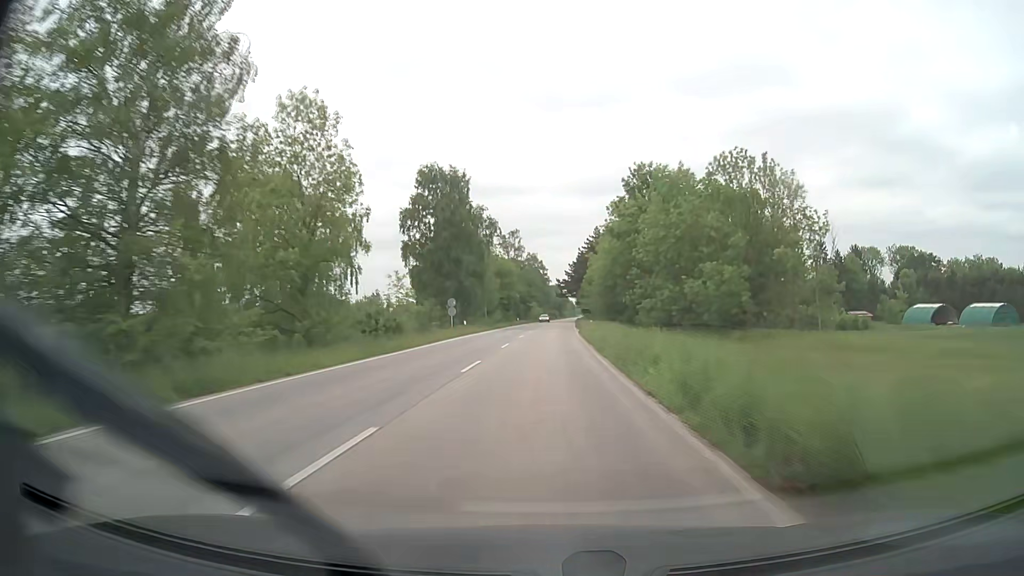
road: secondary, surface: asphalt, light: Day
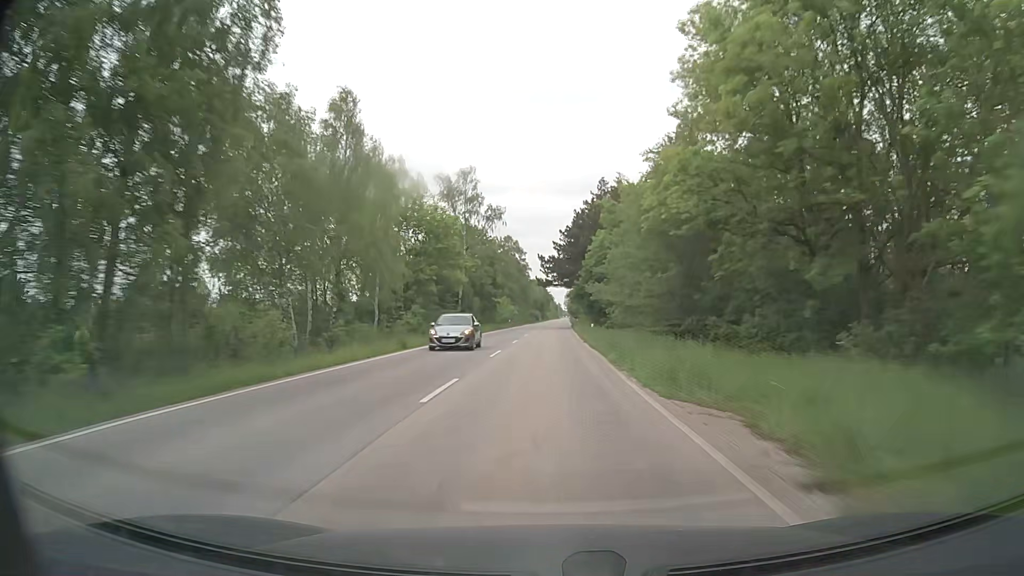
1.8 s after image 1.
(+0.6, +53.4) m; +1°
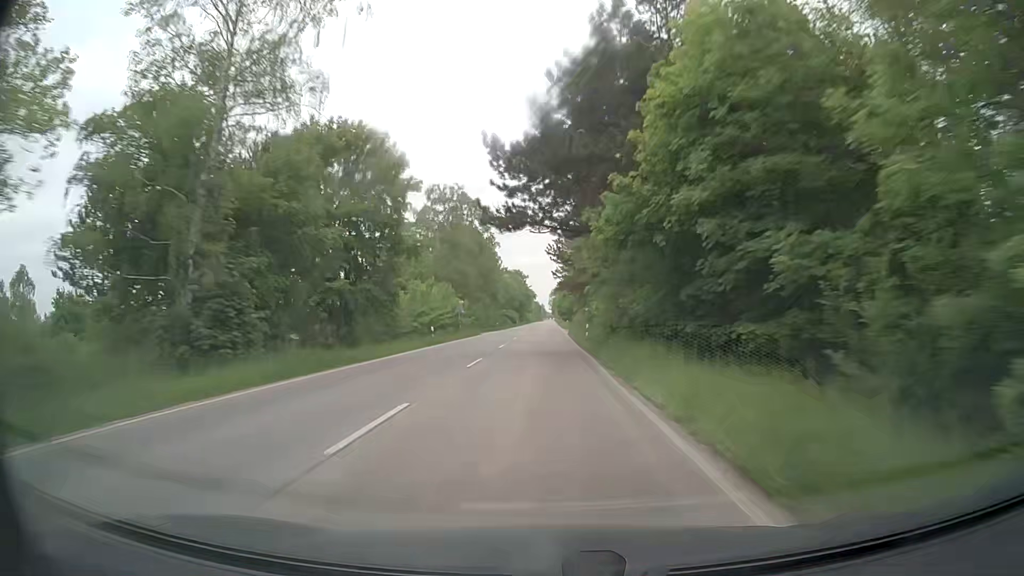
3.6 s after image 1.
(+0.8, +51.5) m; +1°
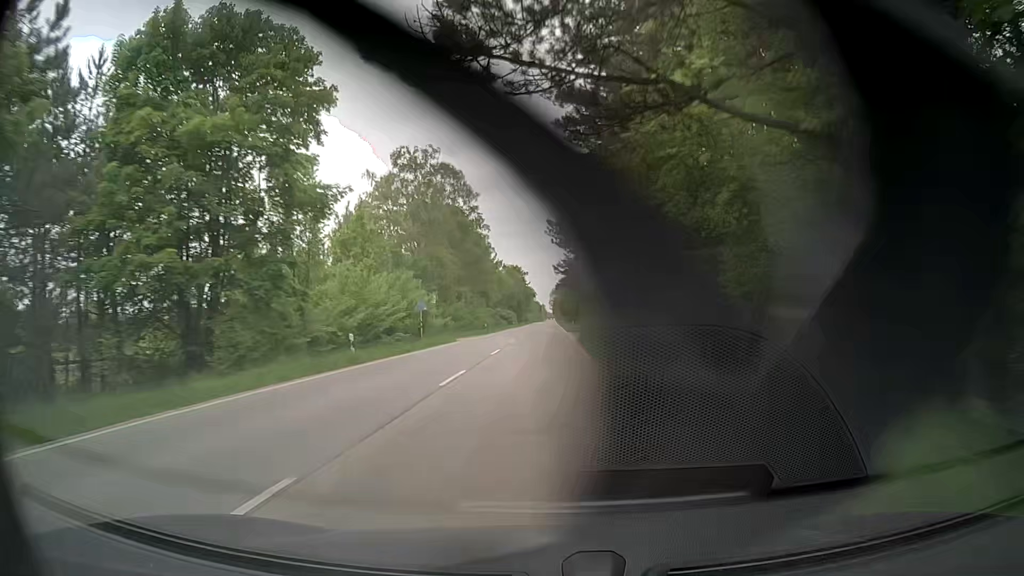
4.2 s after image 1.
(+0.1, +17.0) m; 0°
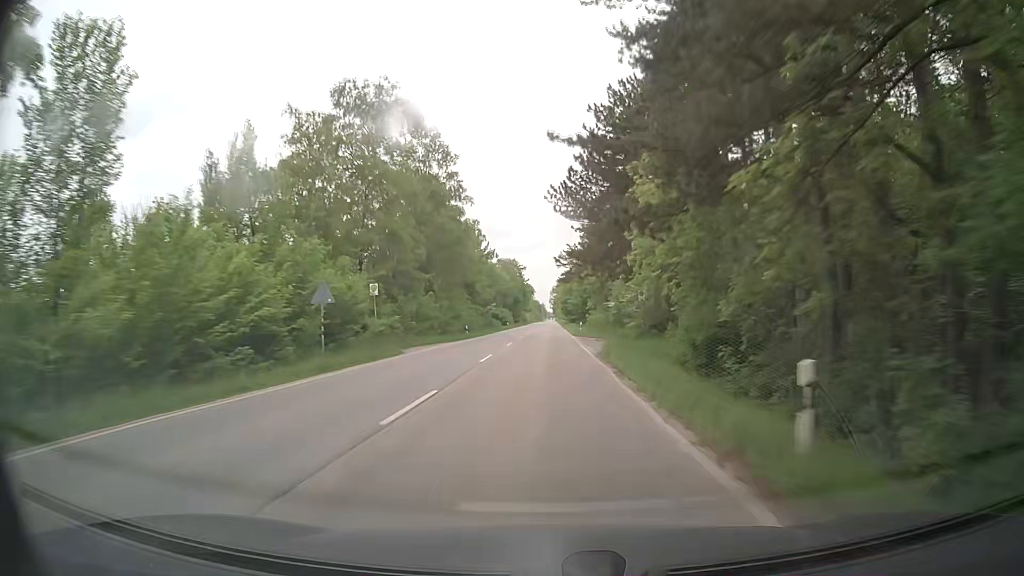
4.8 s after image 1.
(0.0, +17.0) m; 0°
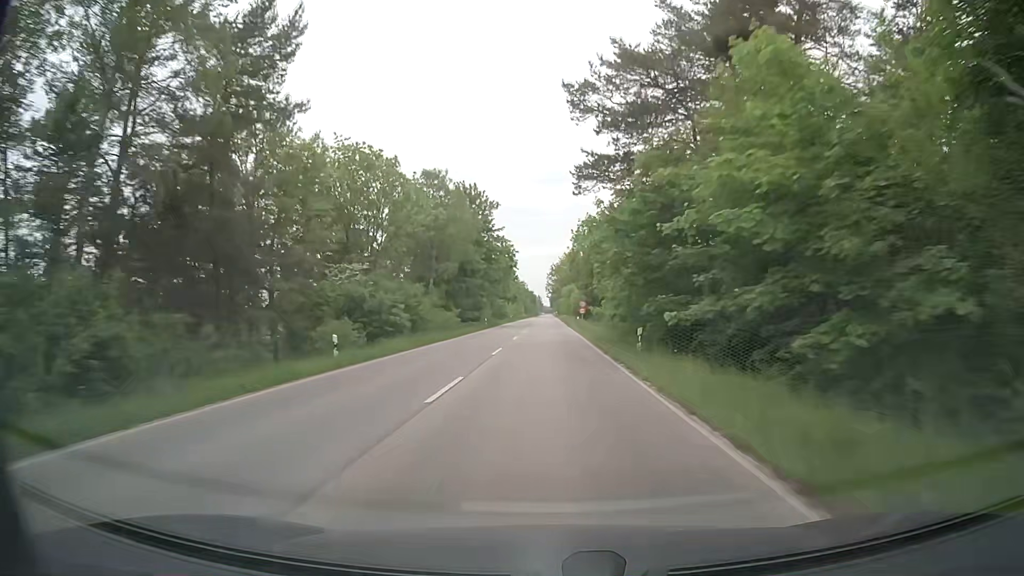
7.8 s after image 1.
(+0.6, +82.1) m; +1°
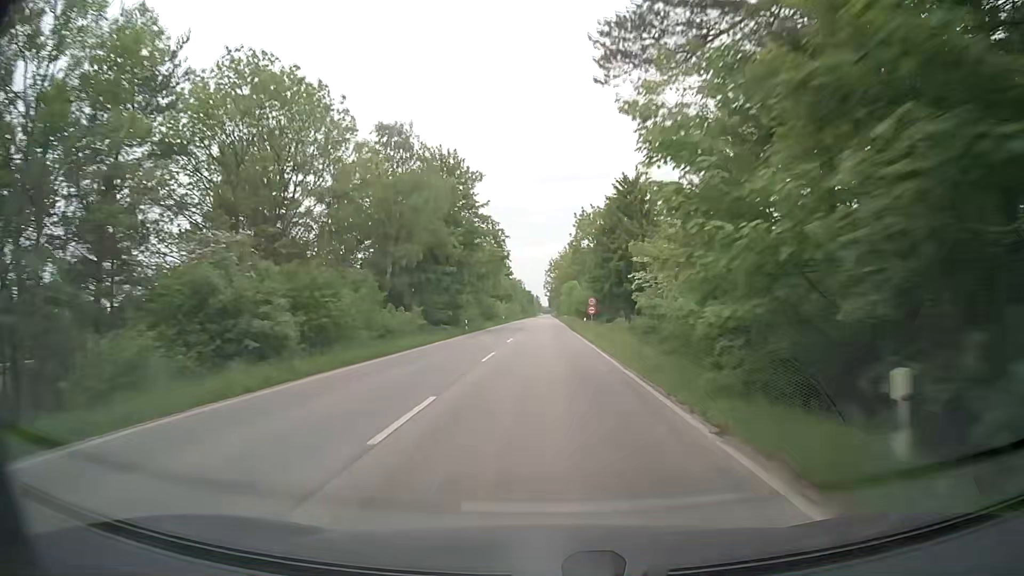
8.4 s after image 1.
(-0.1, +15.0) m; 0°
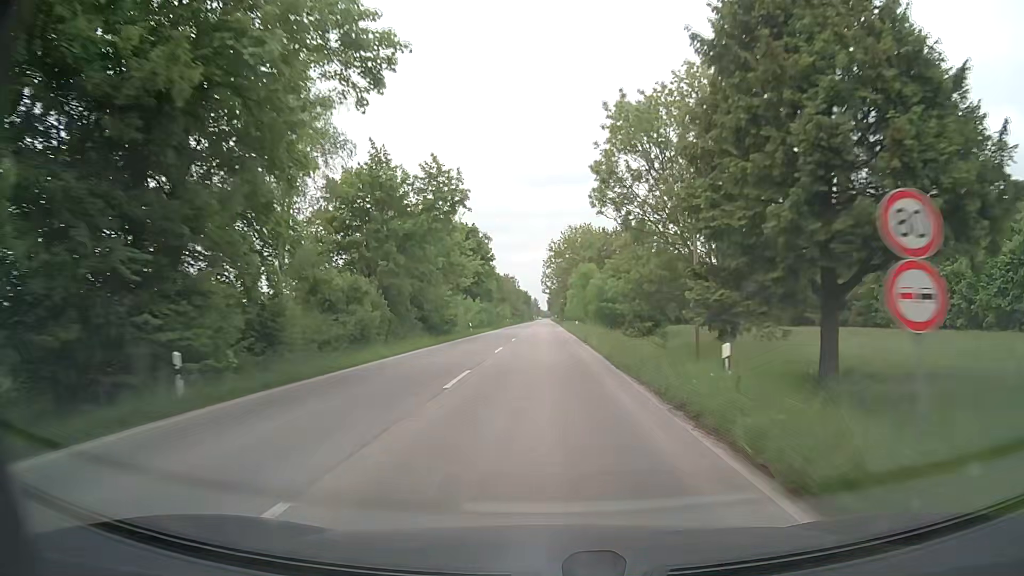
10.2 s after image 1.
(+0.1, +41.7) m; 0°
(0, +10) (0, +20) (0, +30) (0, +40) (0, +50) (0, +60) (0, +70) (0, +80) (0, +90) (0, +100) m
